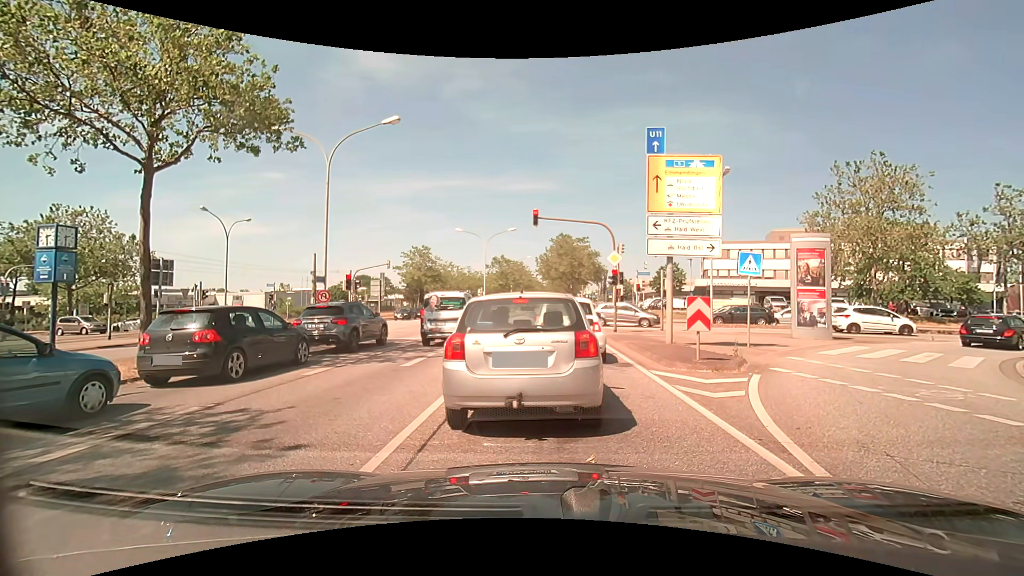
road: primary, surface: asphalt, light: Day
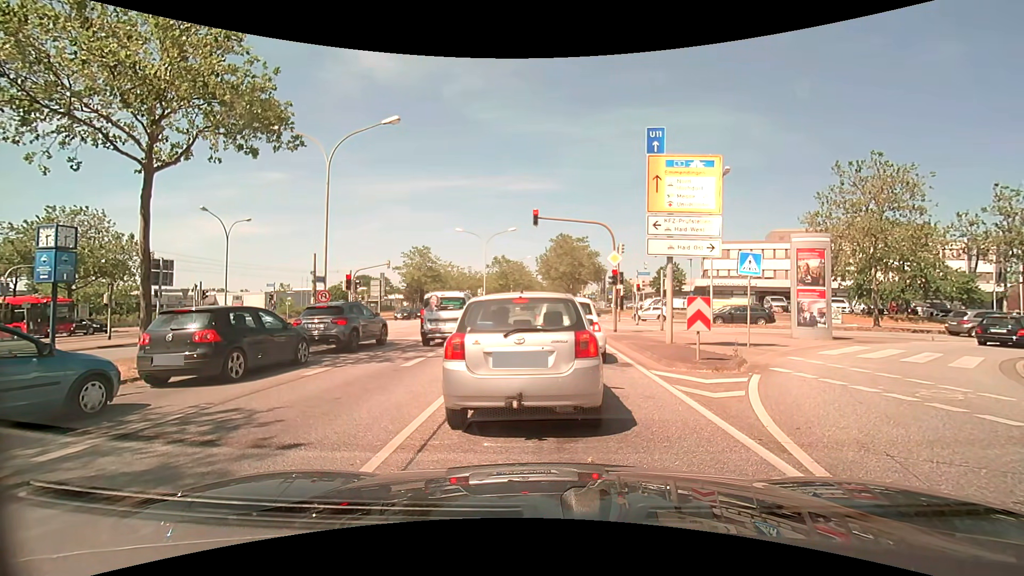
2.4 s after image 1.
(0.0, 0.0) m; 0°
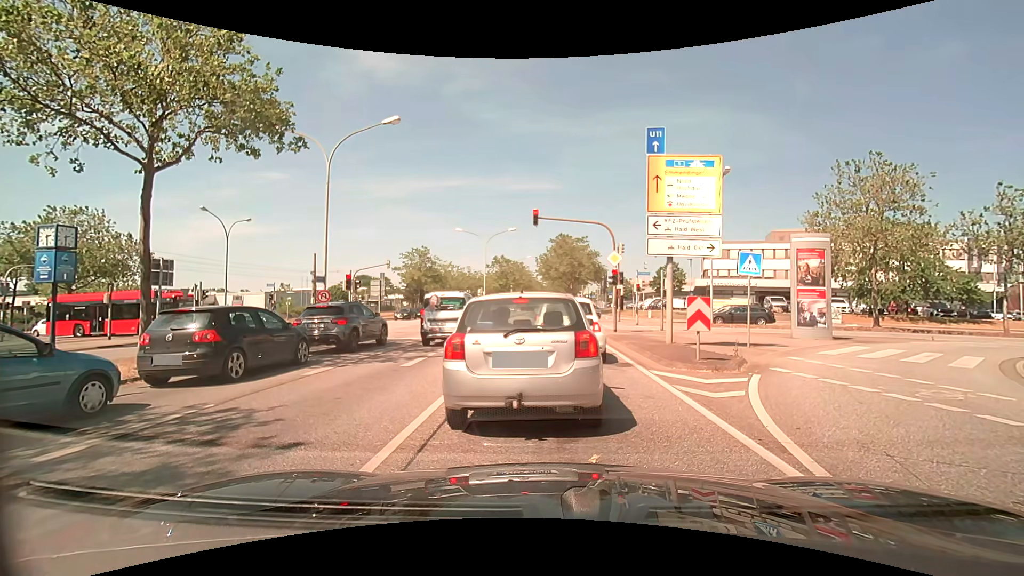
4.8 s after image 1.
(0.0, 0.0) m; 0°
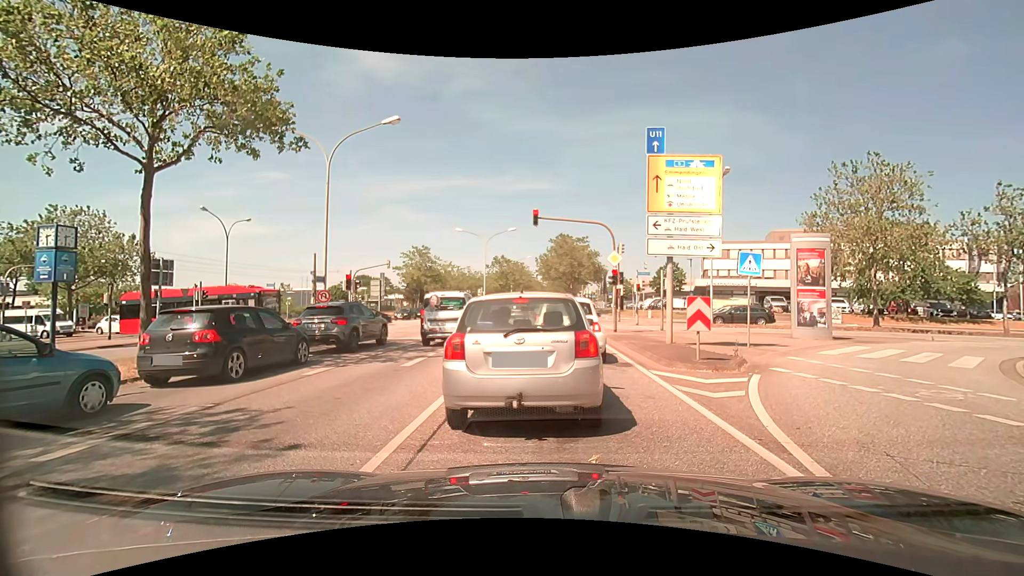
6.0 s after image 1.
(0.0, 0.0) m; 0°
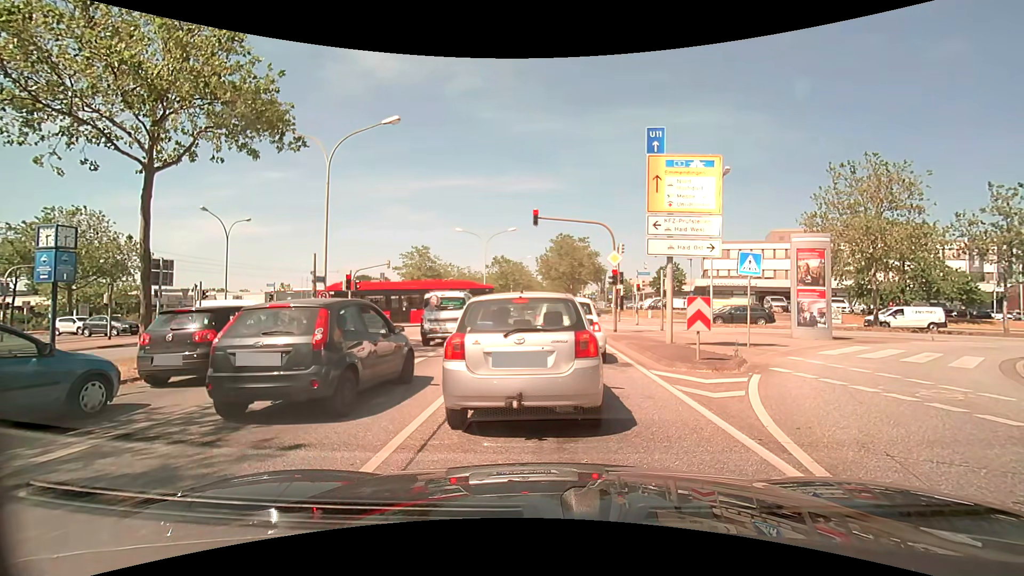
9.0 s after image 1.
(0.0, 0.0) m; 0°
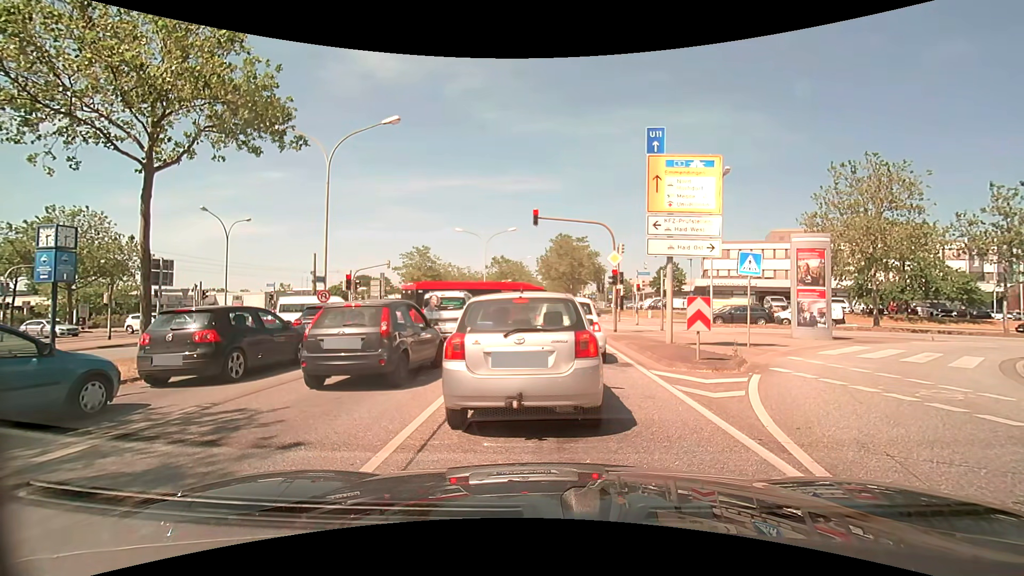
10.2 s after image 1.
(0.0, 0.0) m; 0°
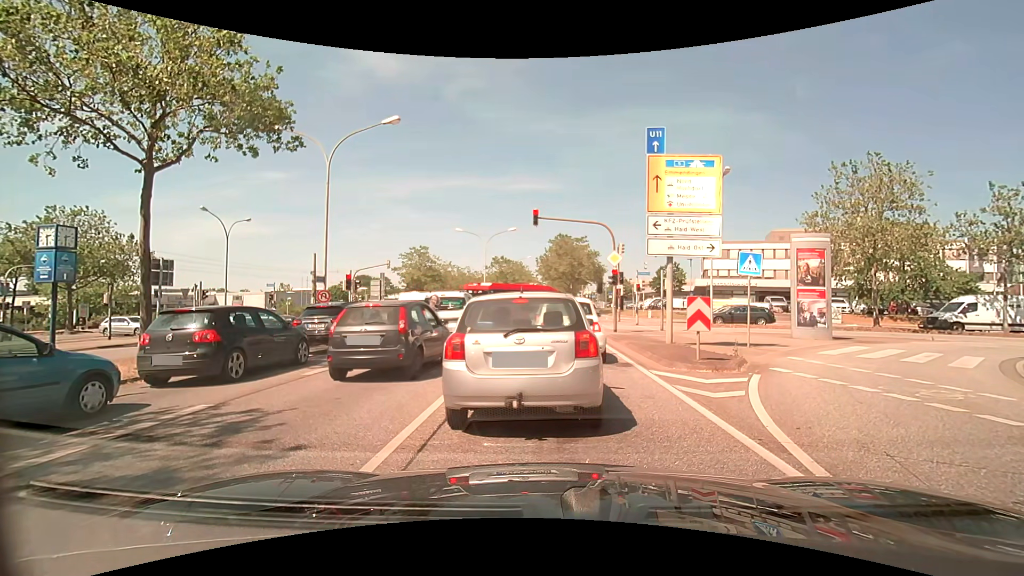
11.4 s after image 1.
(0.0, 0.0) m; 0°
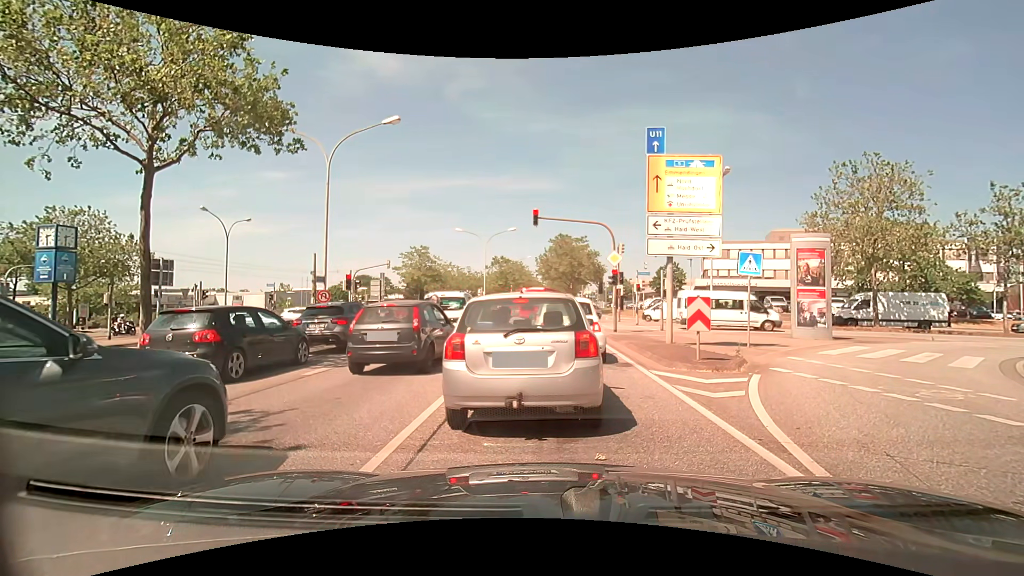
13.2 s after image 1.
(0.0, 0.0) m; 0°
(0, +10) (0, +20) (+1, +30) (+1, +40) (+1, +50) (+1, +60) (+1, +70) (+2, +80) (+2, +90) (+2, +100) m
